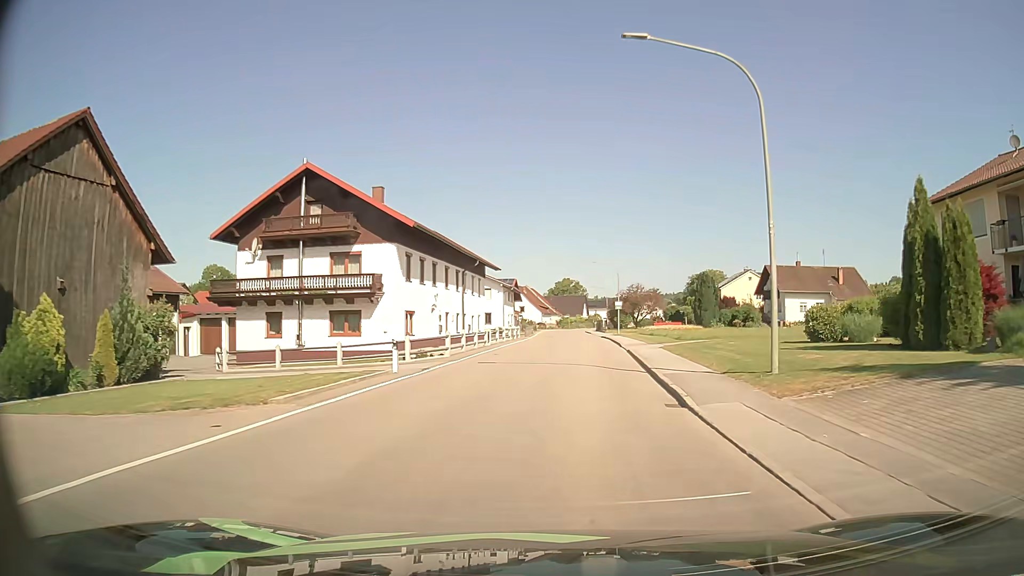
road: secondary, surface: asphalt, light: Day
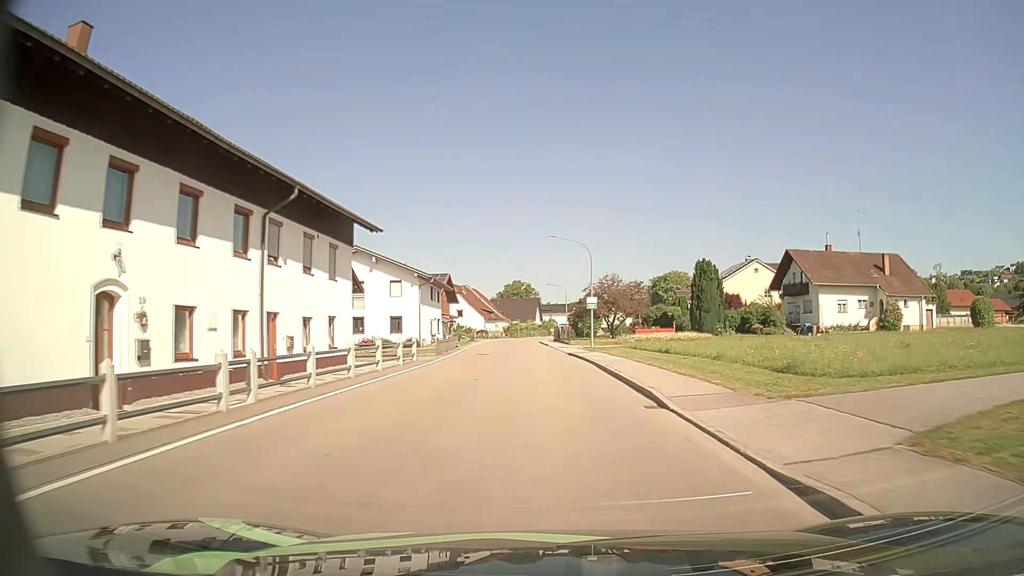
(+1.3, +24.7) m; +4°
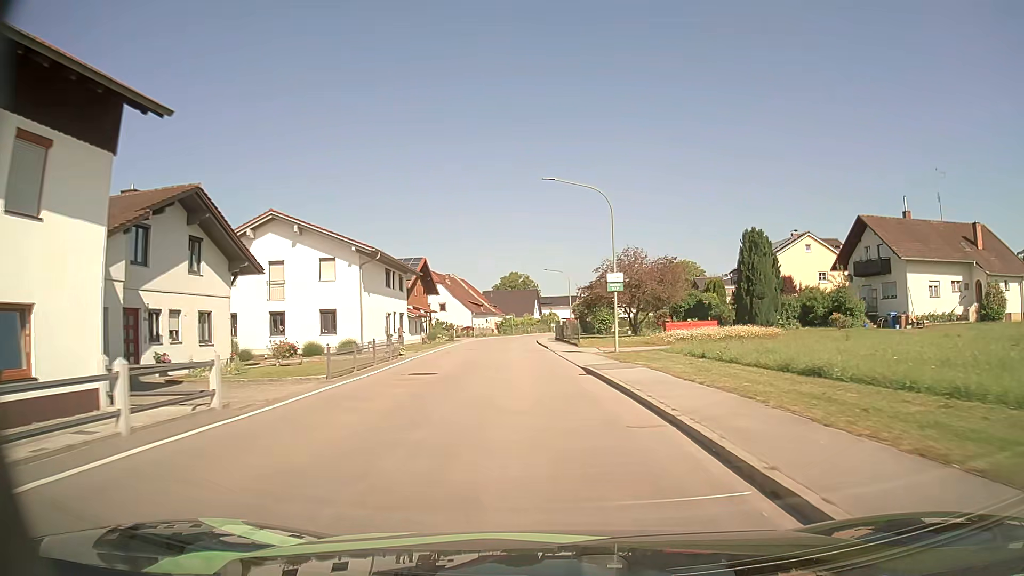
(+0.2, +16.3) m; 0°
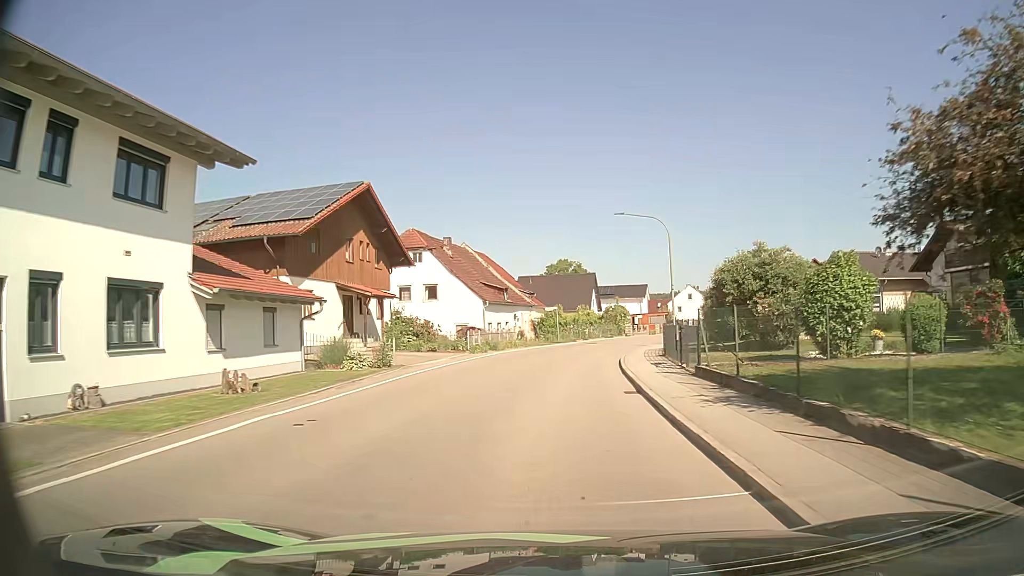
(-1.4, +37.1) m; -4°
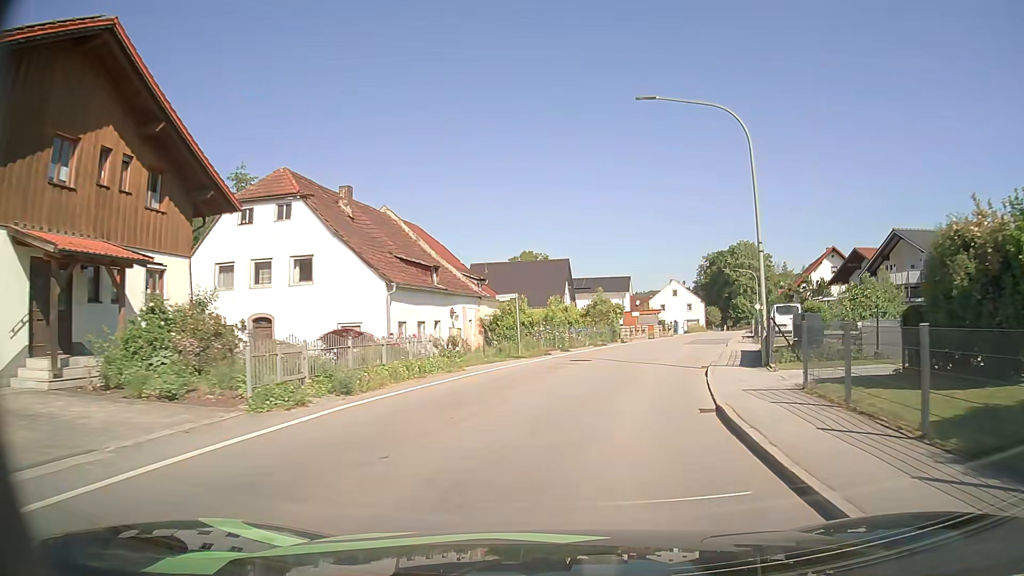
(+0.3, +19.8) m; +3°
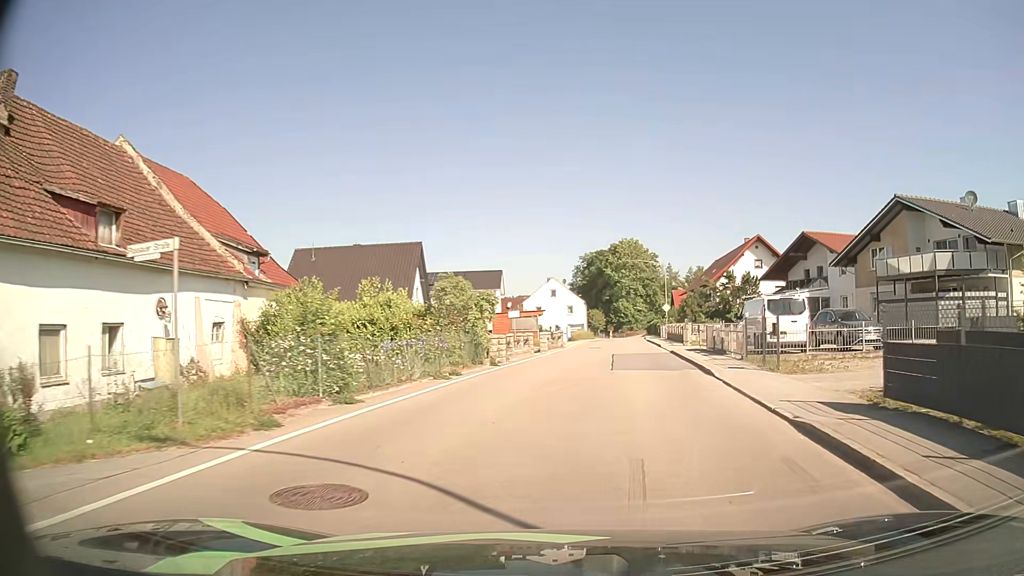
(+1.5, +17.9) m; +11°
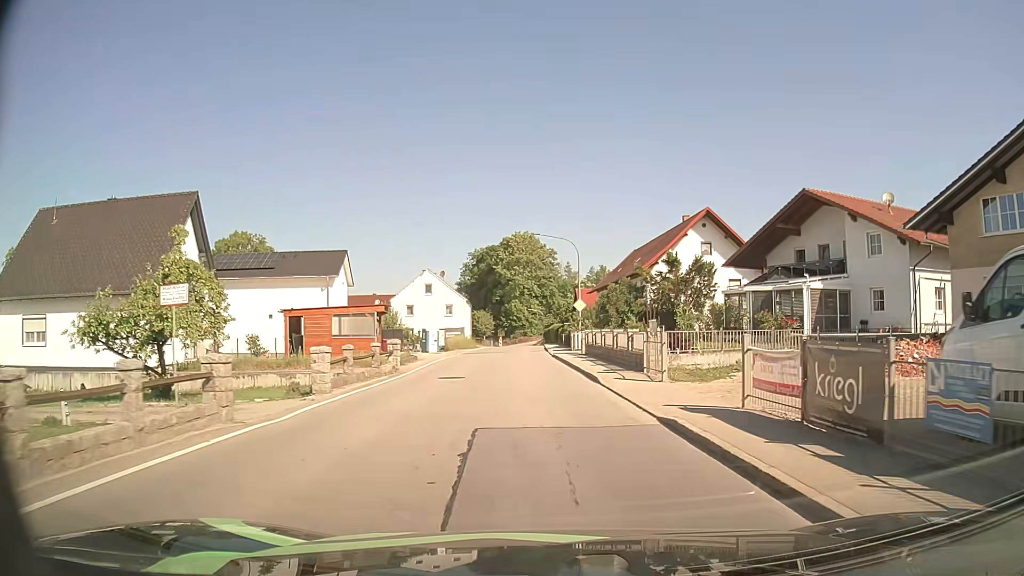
(+2.3, +21.0) m; +10°
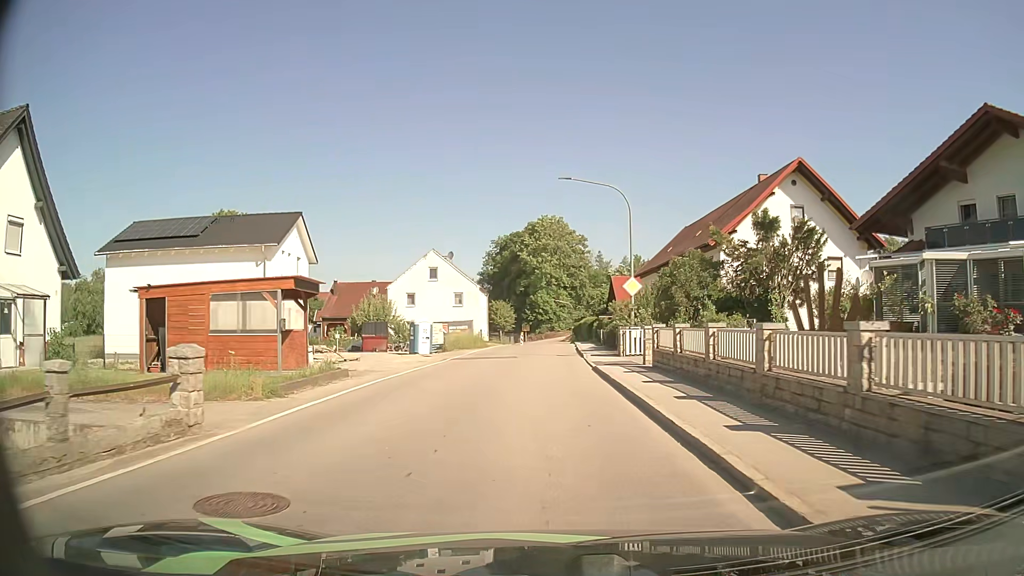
(-0.3, +15.1) m; -3°
(0, +10) (0, +20) (0, +30) (0, +40) (0, +50) (+1, +60) (+1, +70) (+1, +80) (+1, +90) (+1, +100) m
